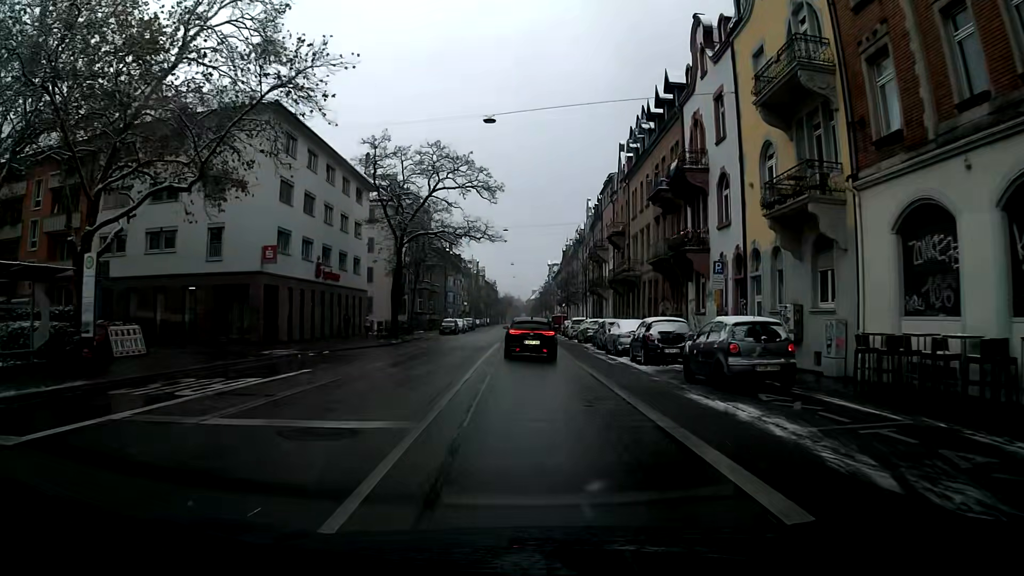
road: secondary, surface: asphalt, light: Day
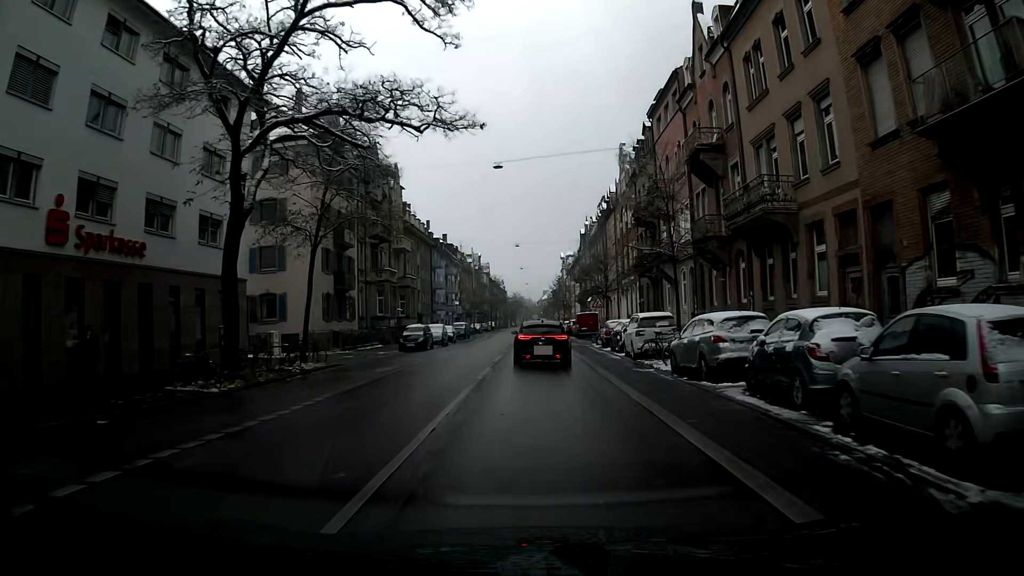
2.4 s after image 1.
(-0.2, +26.9) m; -1°
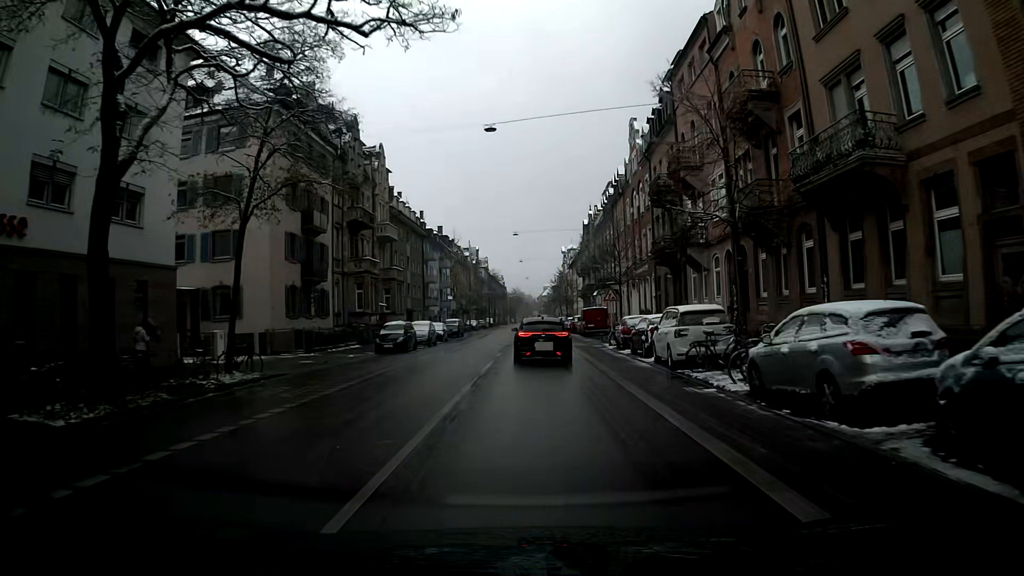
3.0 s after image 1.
(0.0, +6.6) m; 0°
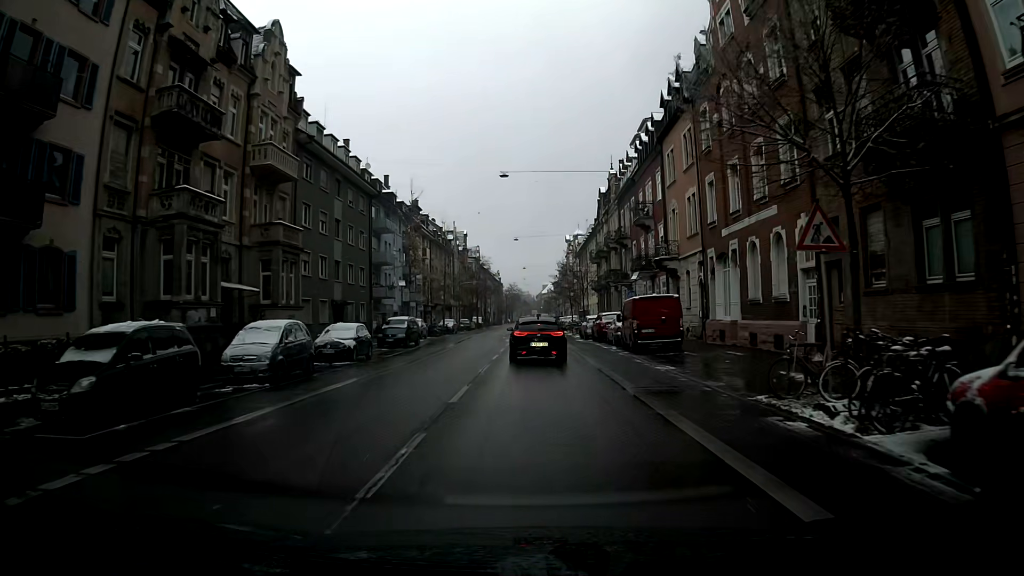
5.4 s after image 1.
(-0.1, +26.3) m; +1°
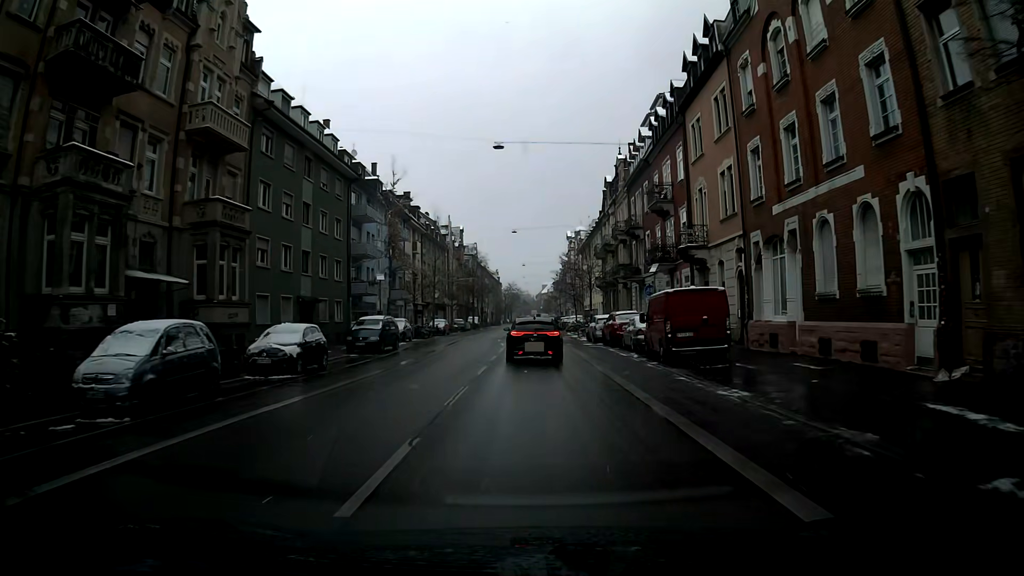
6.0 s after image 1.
(0.0, +6.5) m; 0°
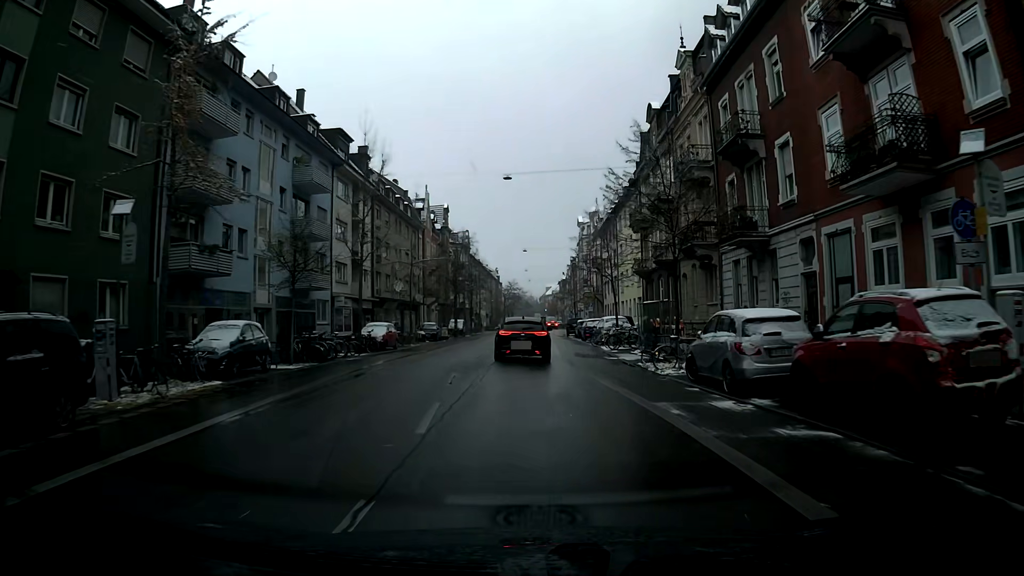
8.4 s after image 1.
(-0.1, +26.6) m; 0°
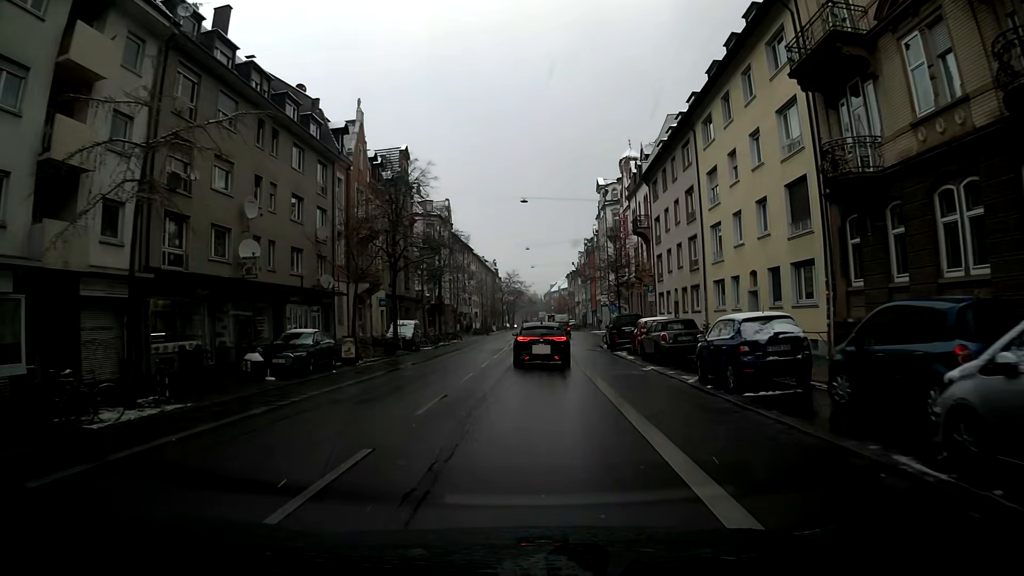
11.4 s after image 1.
(-0.1, +33.6) m; 0°
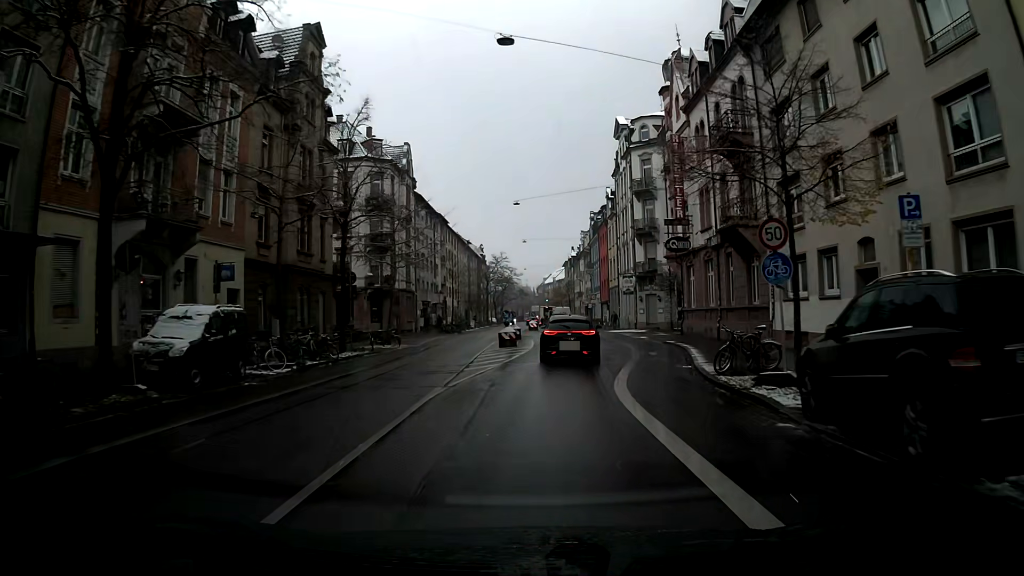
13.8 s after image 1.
(+0.3, +26.8) m; +1°
